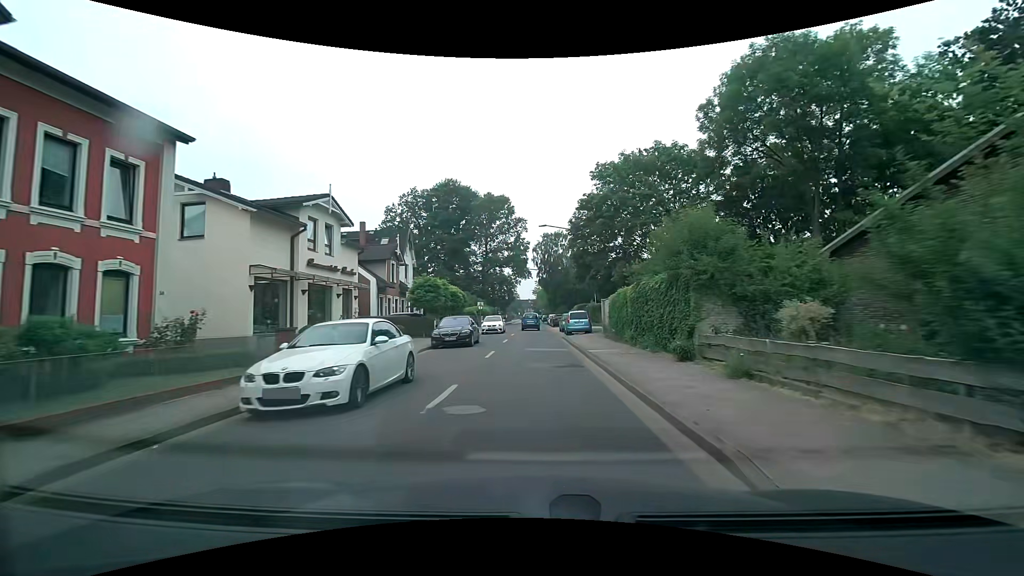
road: residential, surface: asphalt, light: Day
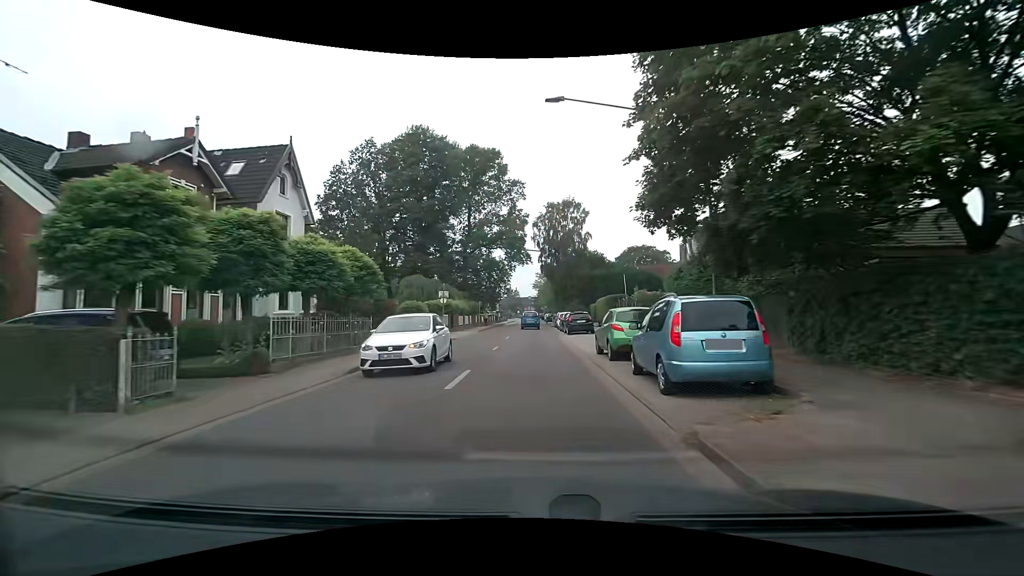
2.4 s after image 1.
(0.0, +25.1) m; 0°
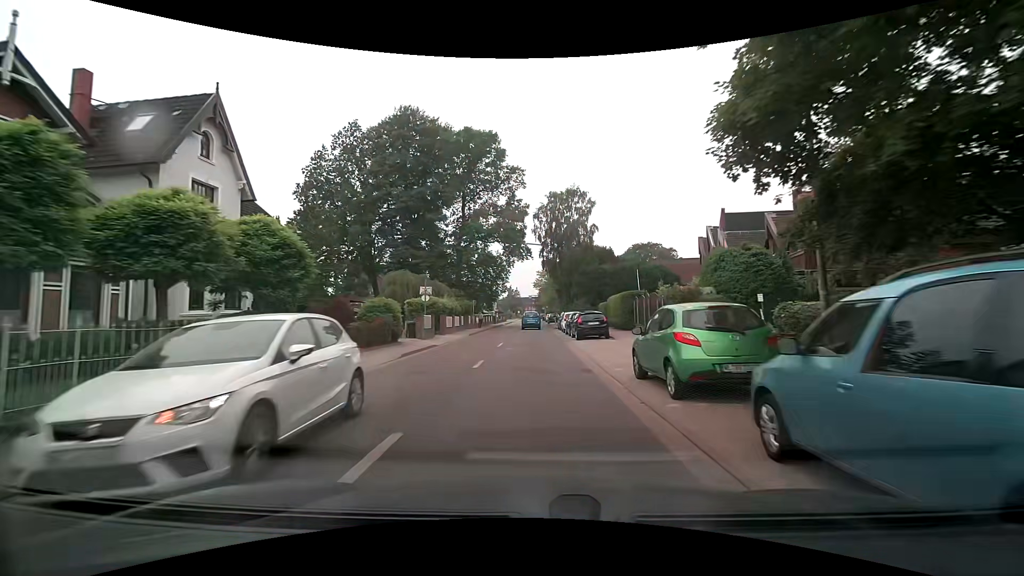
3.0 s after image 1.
(0.0, +6.2) m; 0°
(0, +10) (0, +20) (0, +30) (0, +40) (0, +50) (0, +60) (0, +70) (0, +80) (0, +90) (0, +100) m
